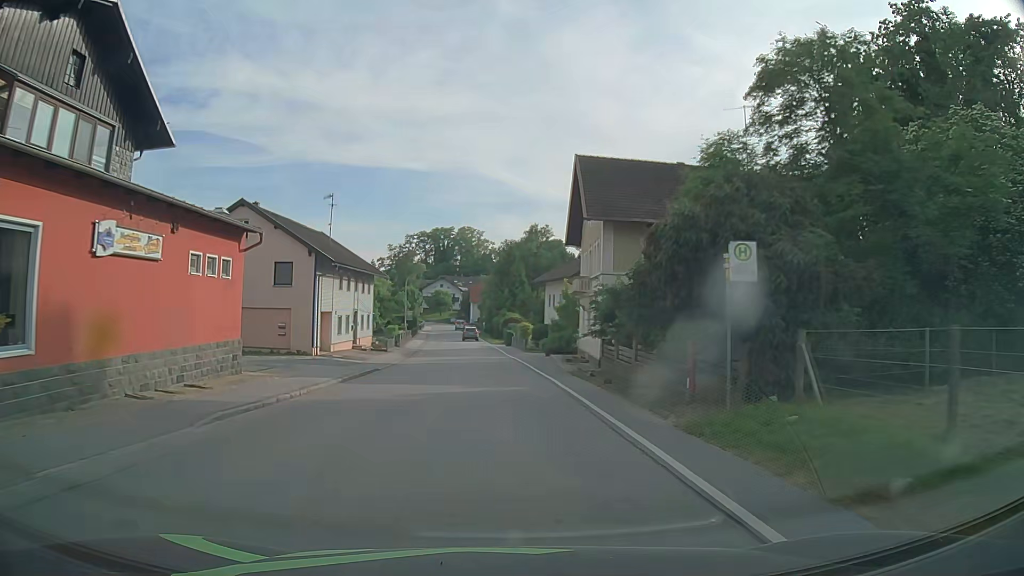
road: secondary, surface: asphalt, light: Day
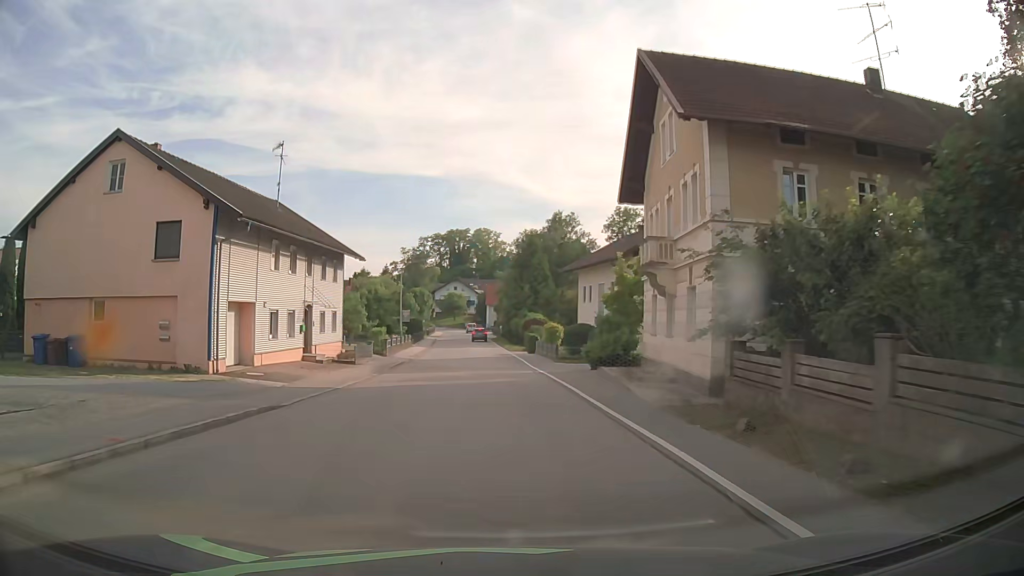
(-0.2, +14.6) m; -1°
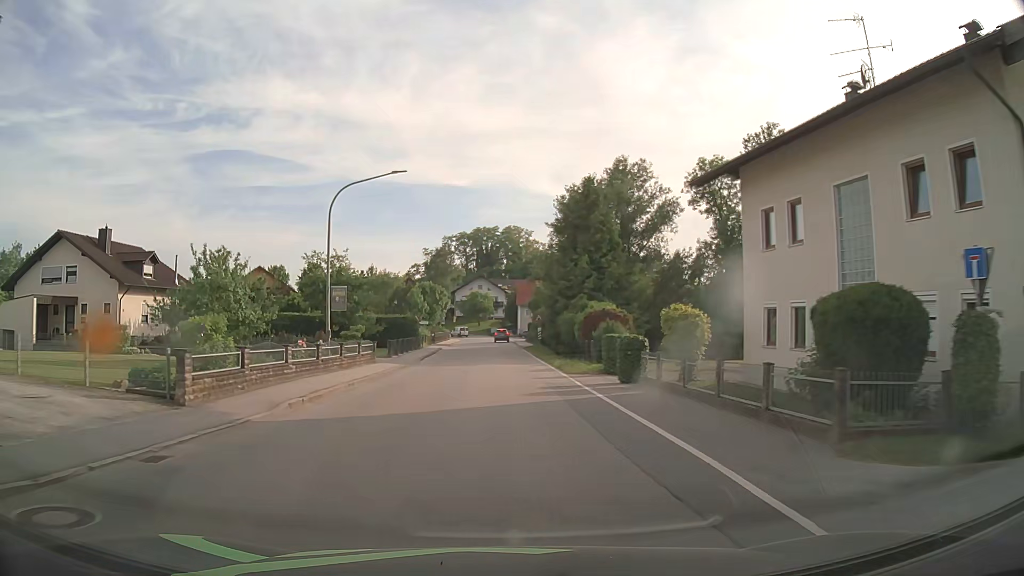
(-0.9, +30.9) m; -3°
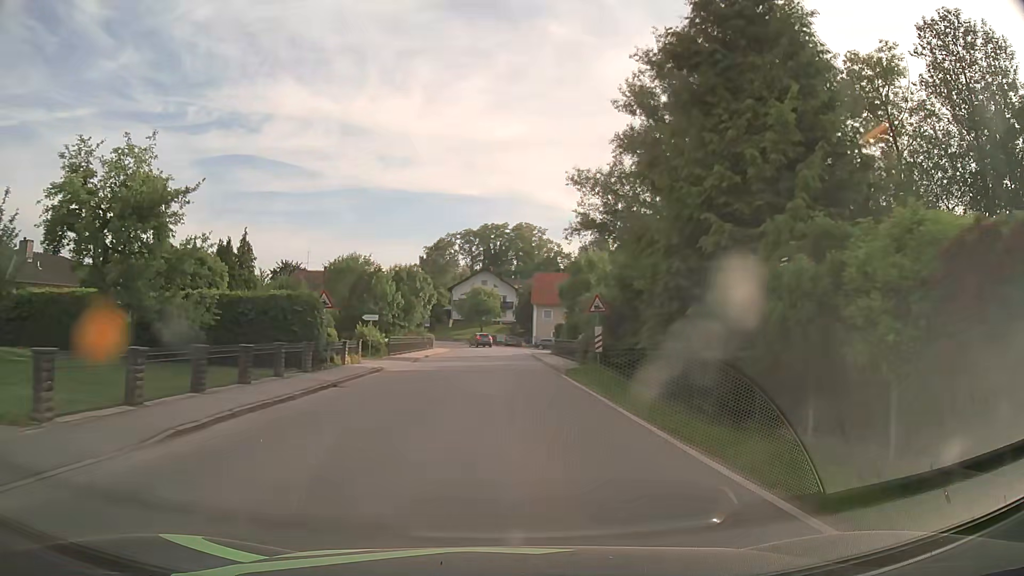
(-0.3, +32.0) m; -1°
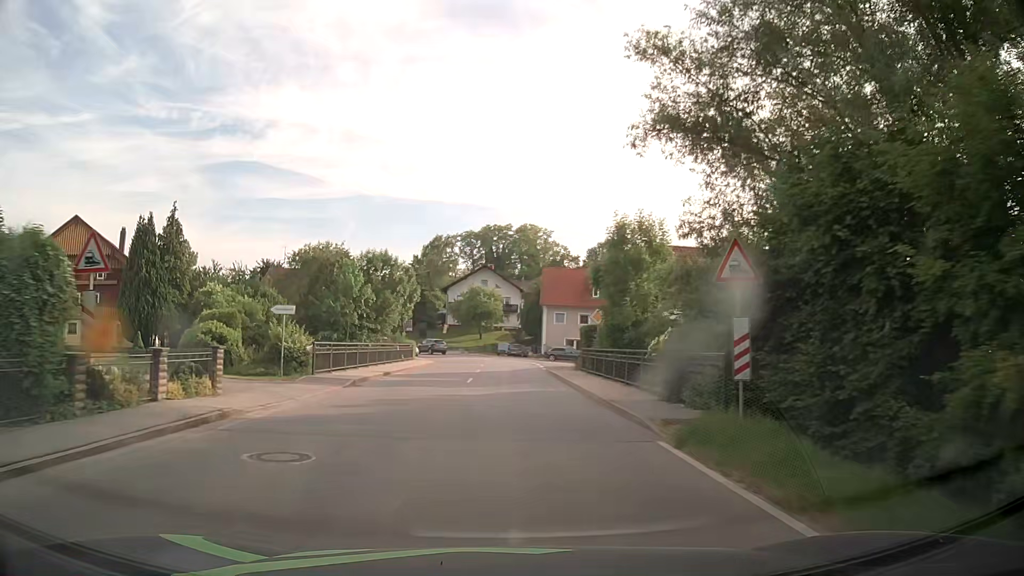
(-0.1, +15.8) m; -1°
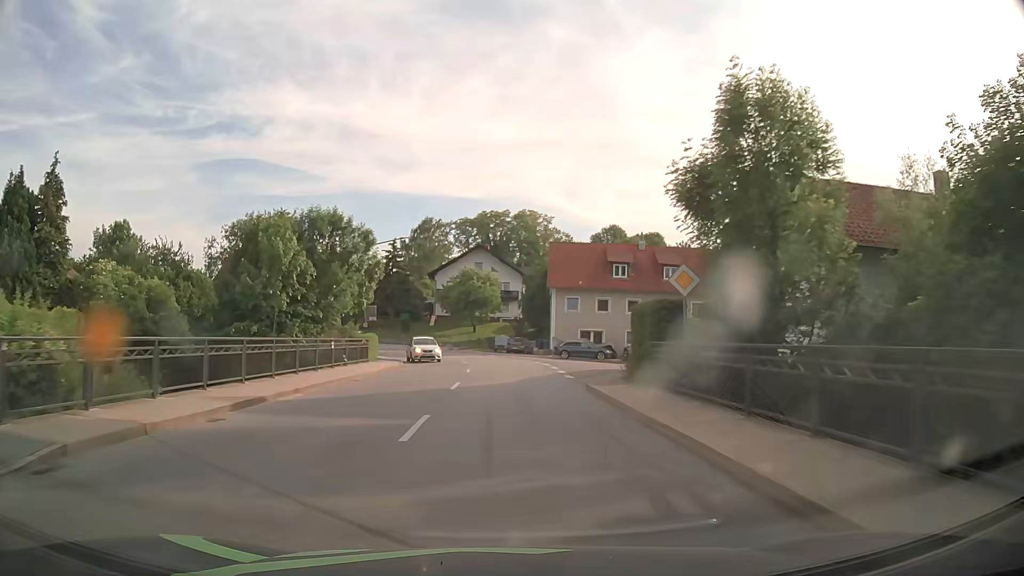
(+0.2, +15.4) m; +1°
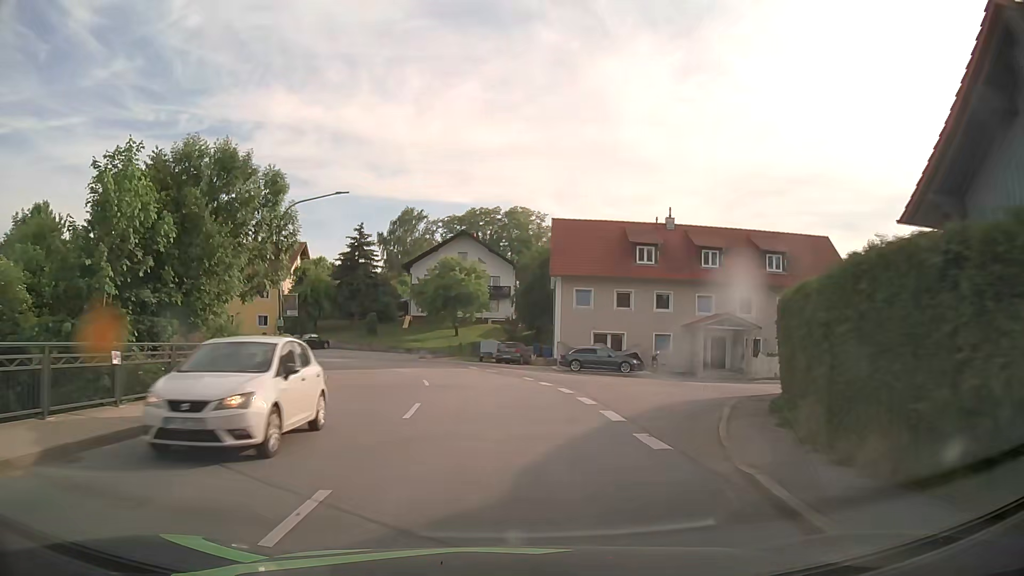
(+0.2, +14.6) m; +2°
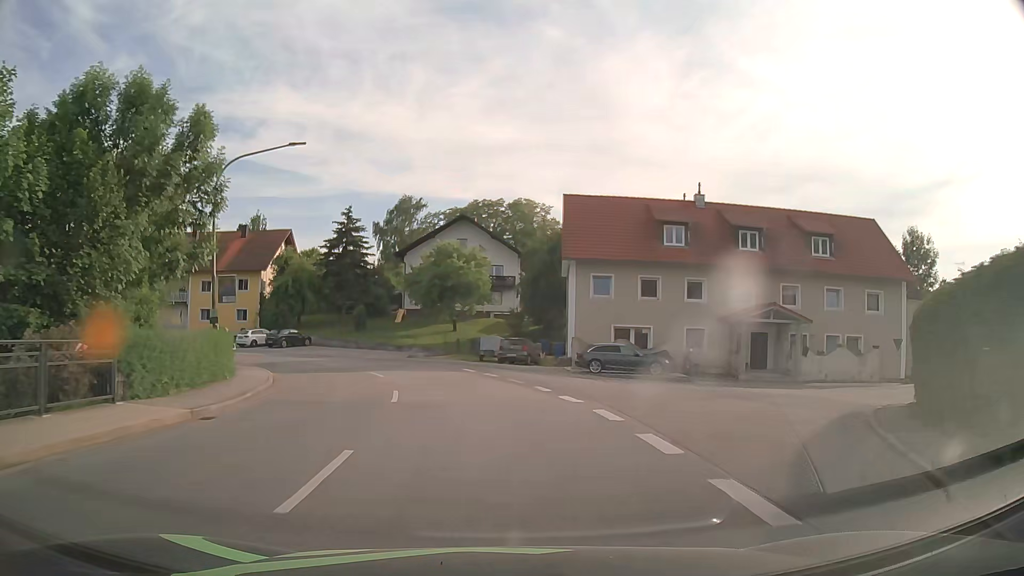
(-0.1, +6.9) m; -1°
(0, +10) (-2, +20) (-5, +29) (-10, +38) (-18, +45) (-26, +50) (-35, +55) (-44, +59) (-51, +66) (-57, +74) m
